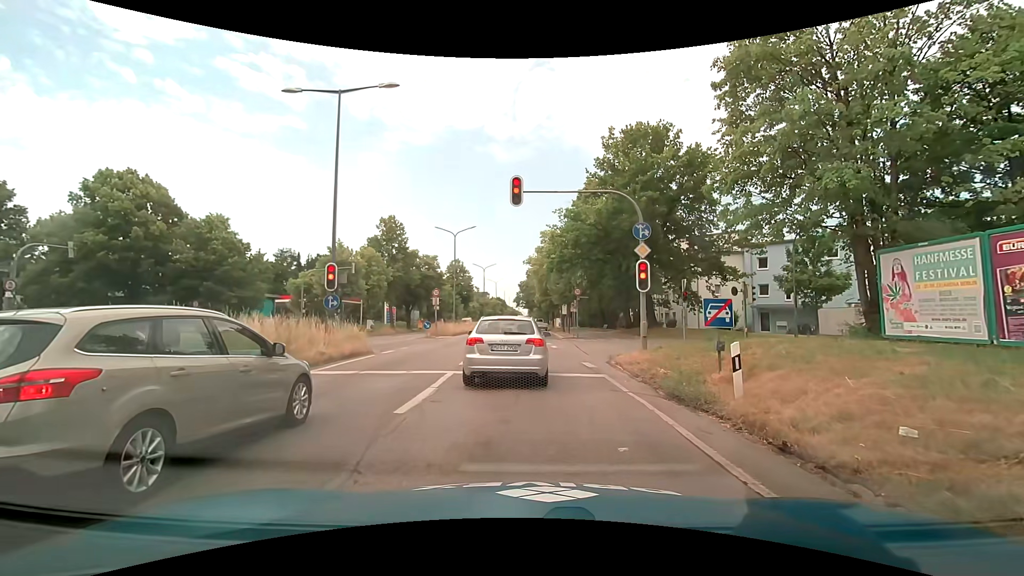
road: trunk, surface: asphalt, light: Day
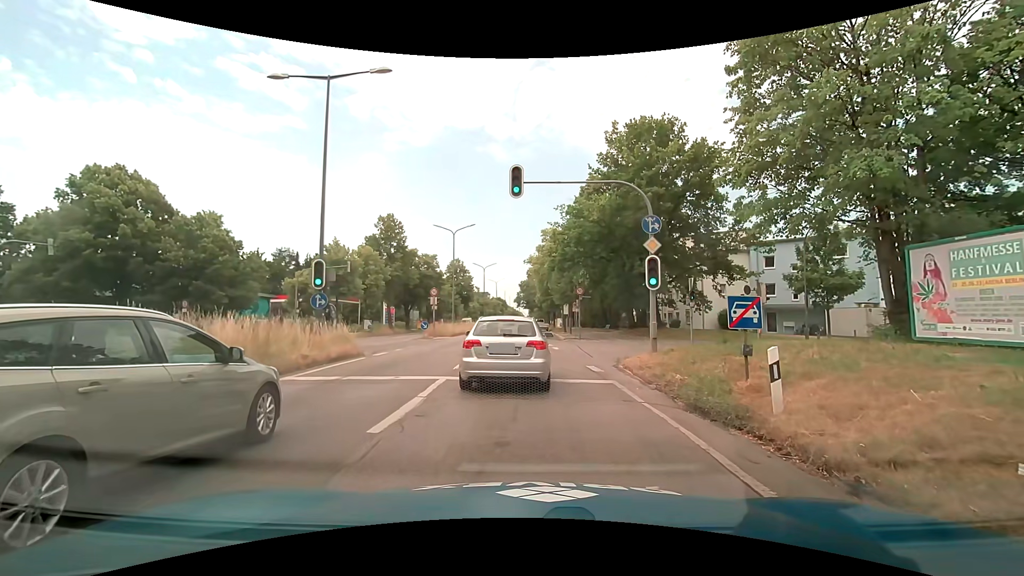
(0.0, +1.2) m; 0°
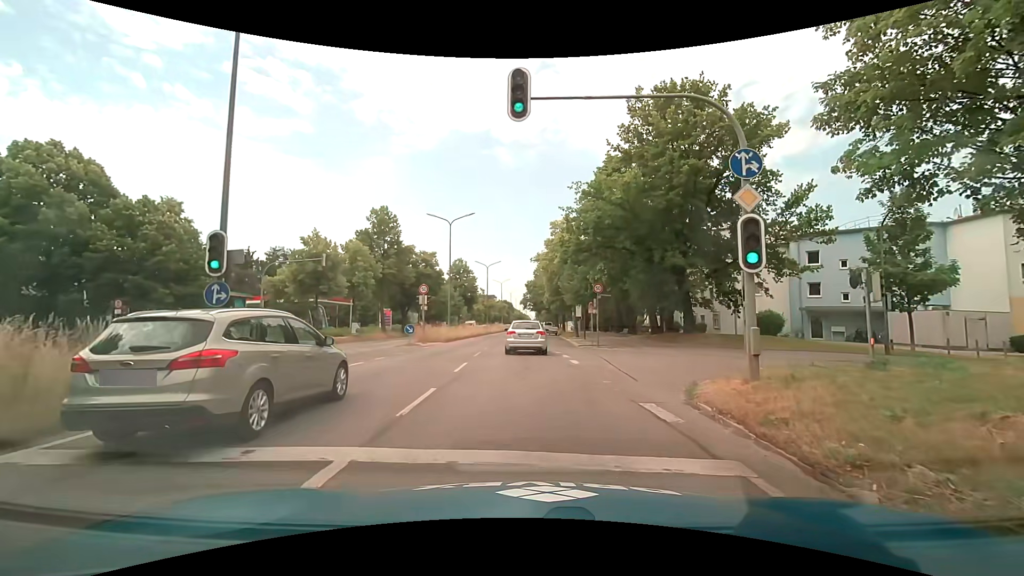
(-0.1, +6.8) m; -2°
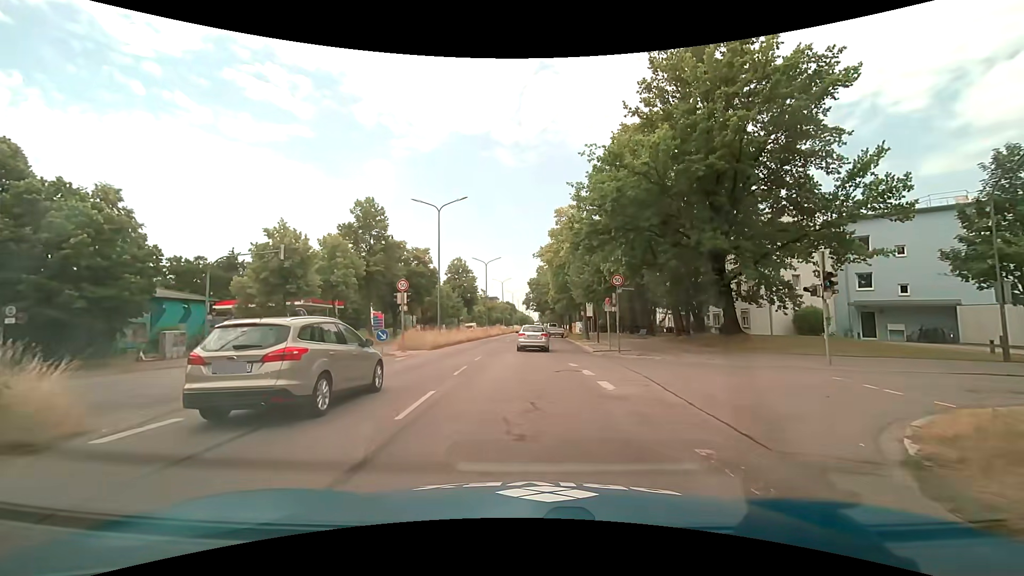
(+0.1, +6.4) m; 0°
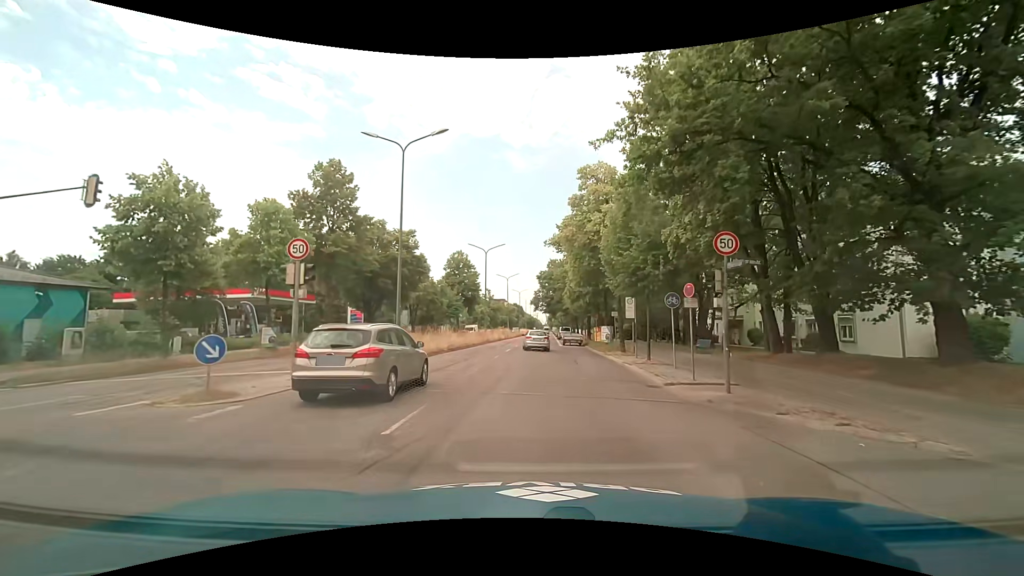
(-0.1, +13.5) m; -1°
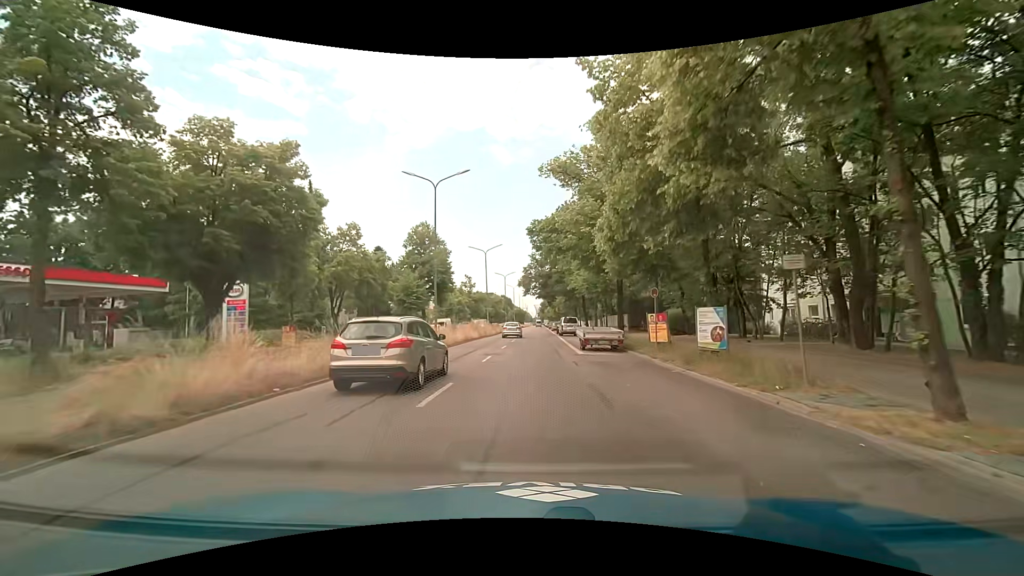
(+0.2, +24.2) m; +1°
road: primary
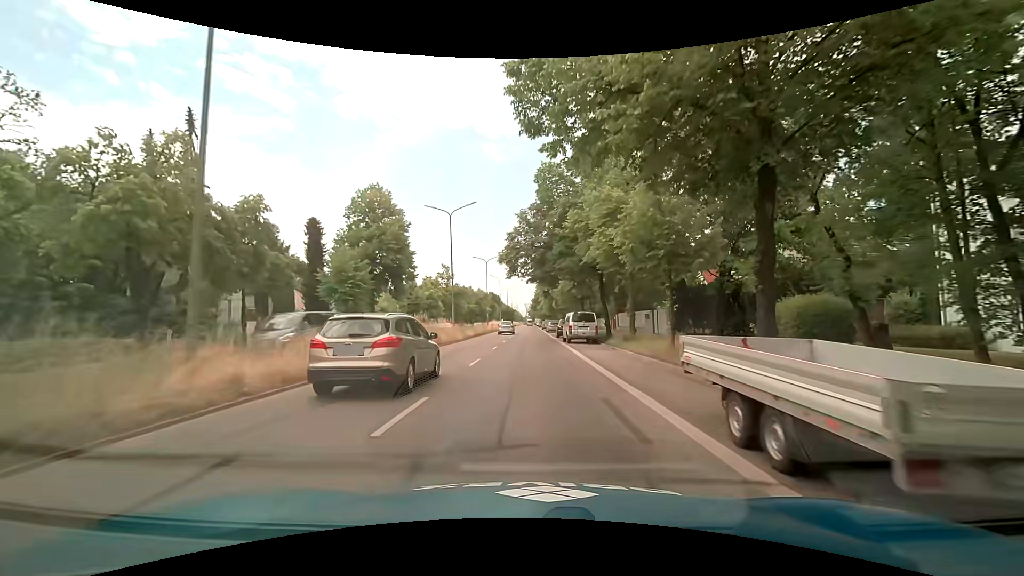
(+0.3, +20.6) m; +1°
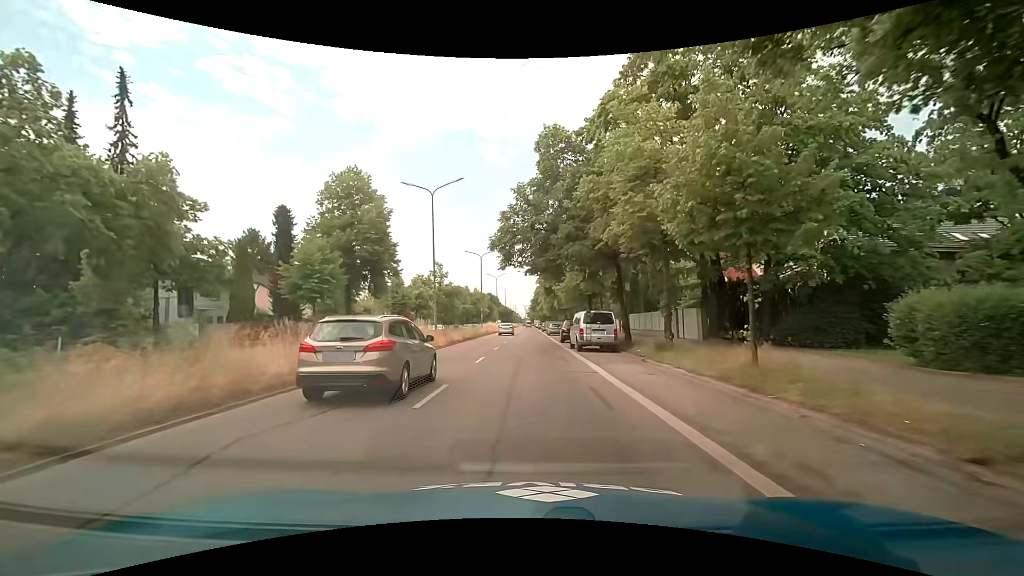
(0.0, +7.1) m; 0°
(0, +10) (0, +20) (0, +30) (0, +40) (0, +50) (0, +60) (0, +70) (0, +80) (0, +90) (0, +100) m
